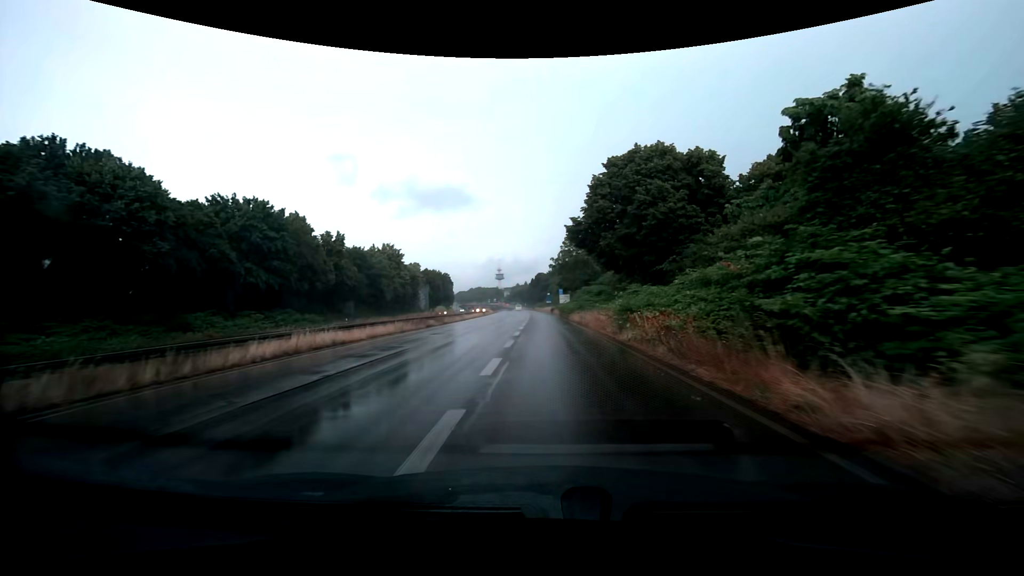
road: trunk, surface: asphalt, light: Day
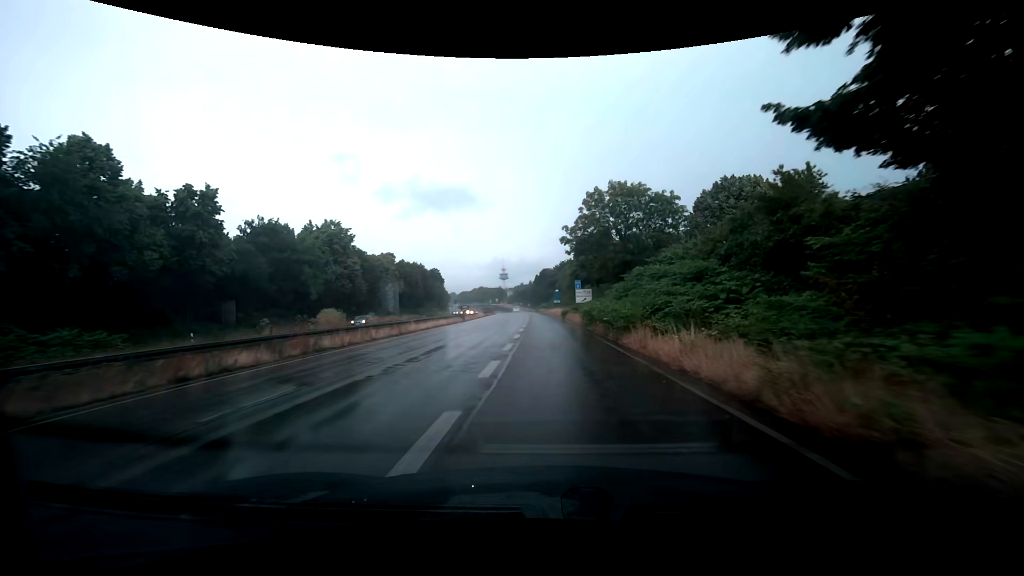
(-0.3, +30.6) m; -1°
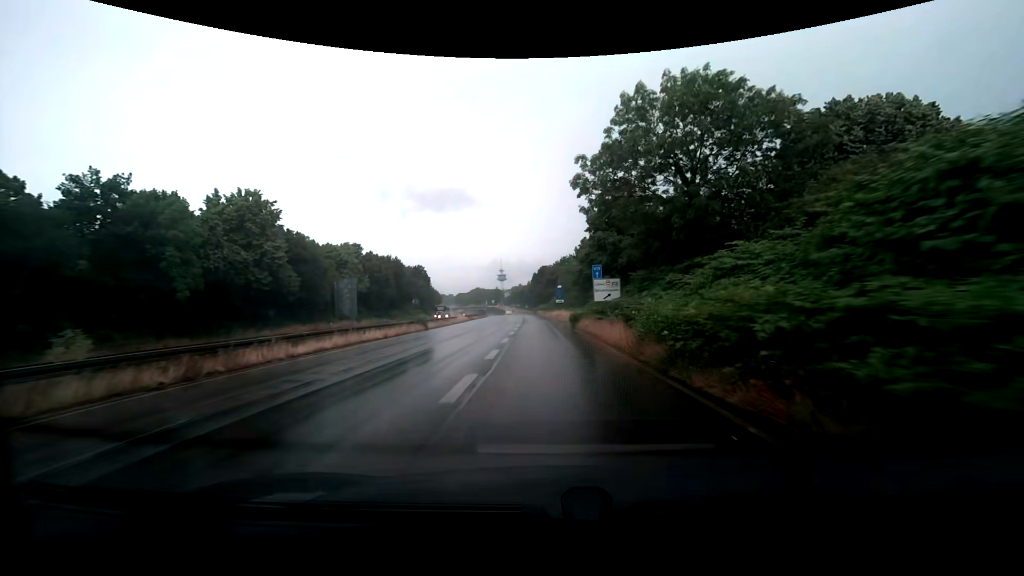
(+0.1, +21.0) m; 0°
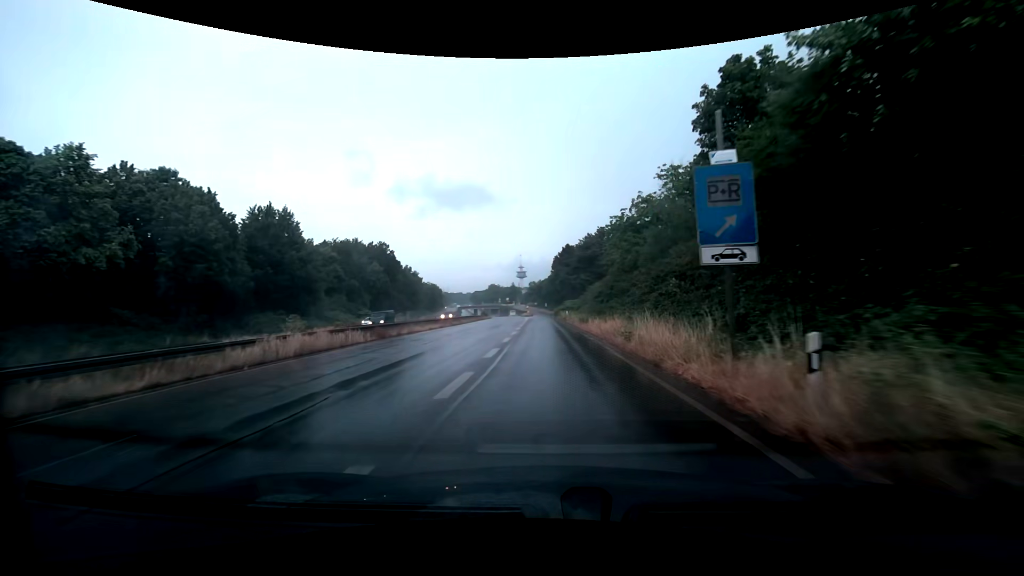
(-1.0, +54.9) m; -3°
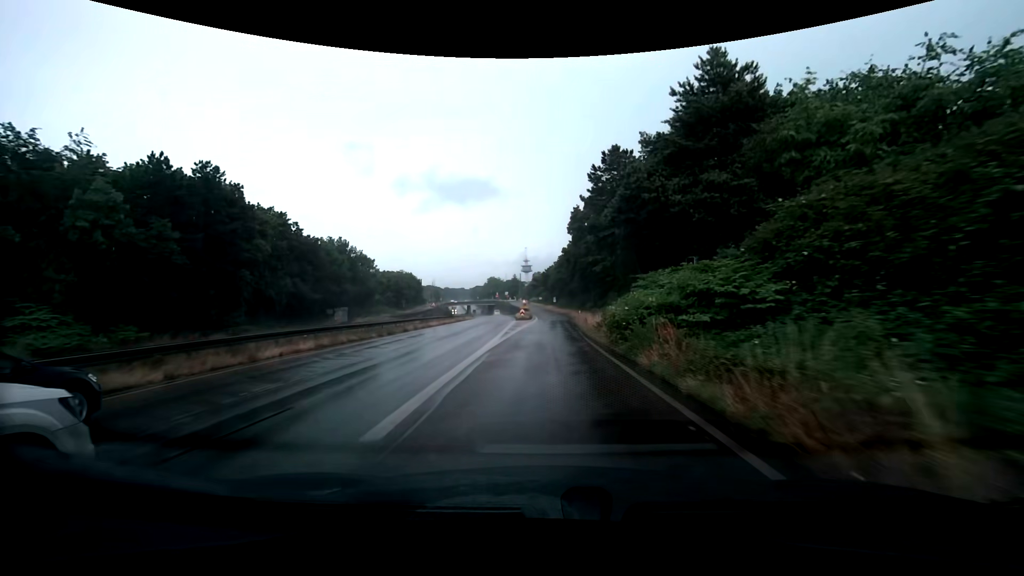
(-0.4, +57.2) m; -1°
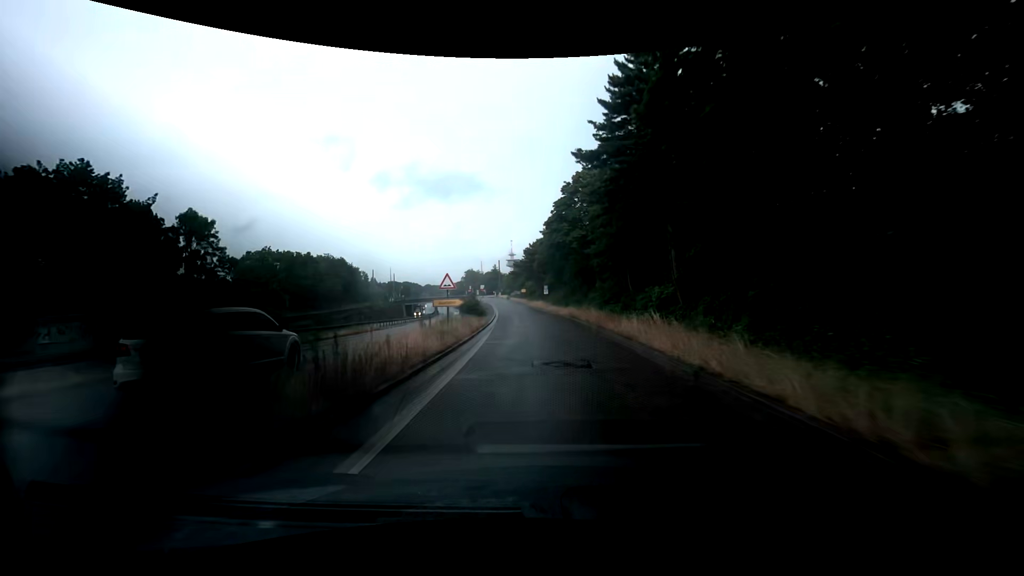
(+0.5, +56.0) m; +1°
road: trunk_link
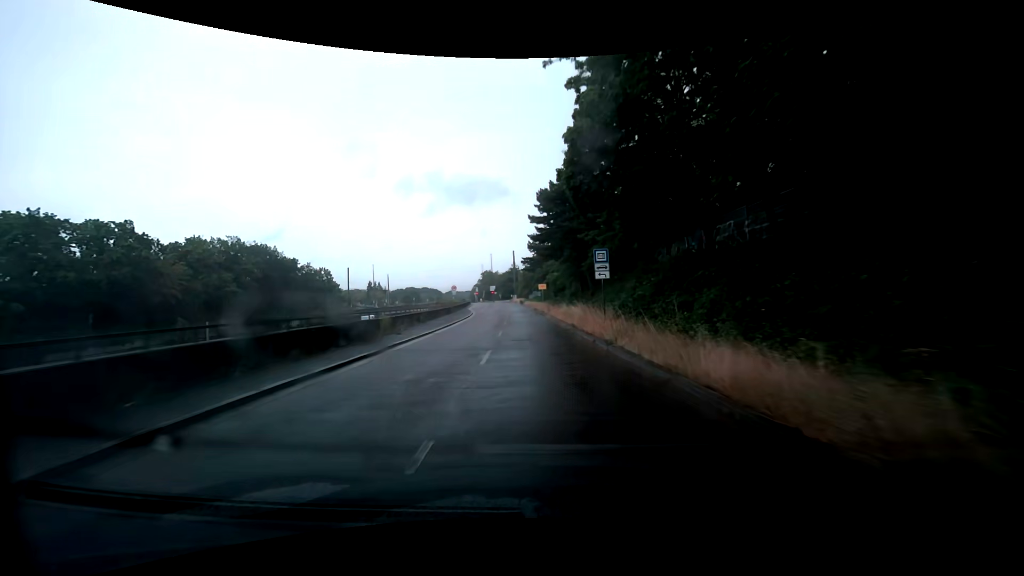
(-0.6, +52.5) m; -2°
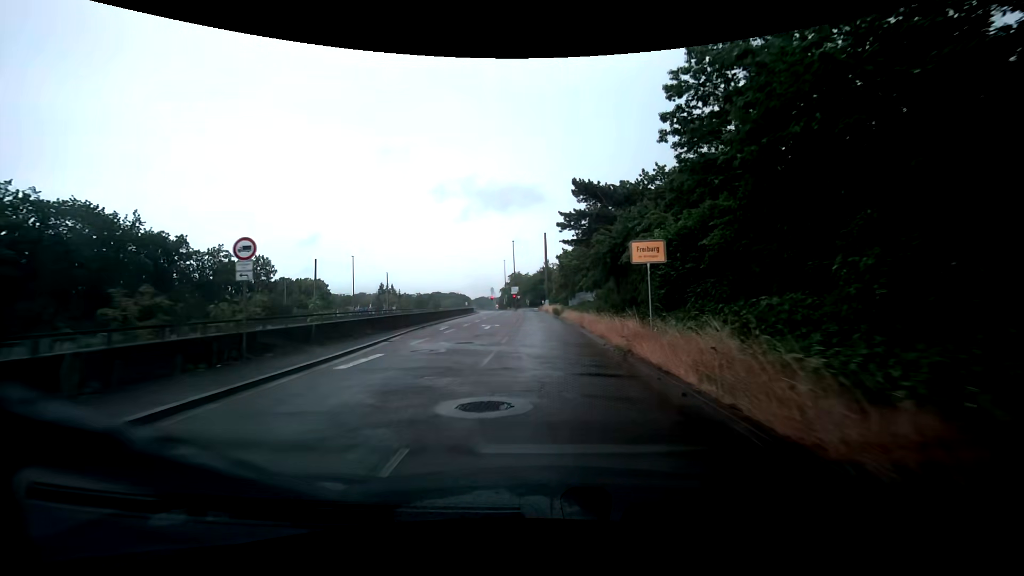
(-2.1, +45.1) m; -4°
(0, +10) (0, +20) (0, +30) (-1, +40) (-1, +50) (-2, +60) (-2, +70) (-3, +80) (-4, +90) (-3, +100) m
